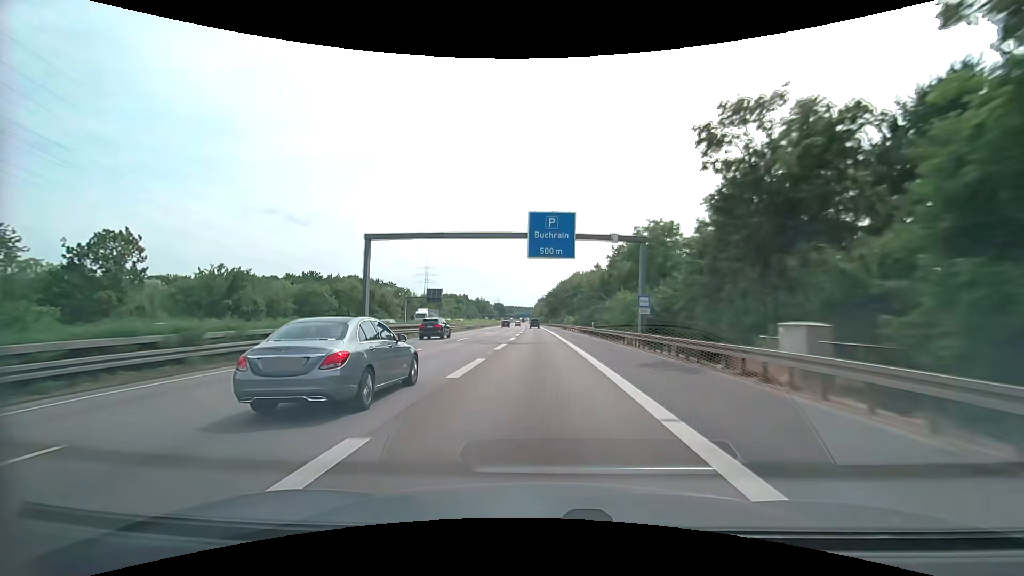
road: motorway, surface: asphalt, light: Day
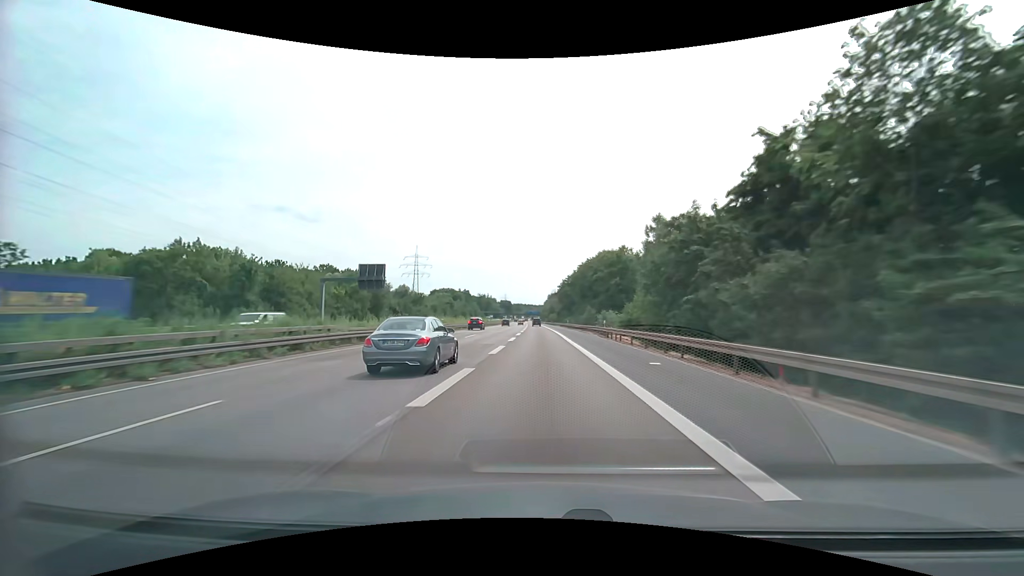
(-0.6, +51.8) m; -1°
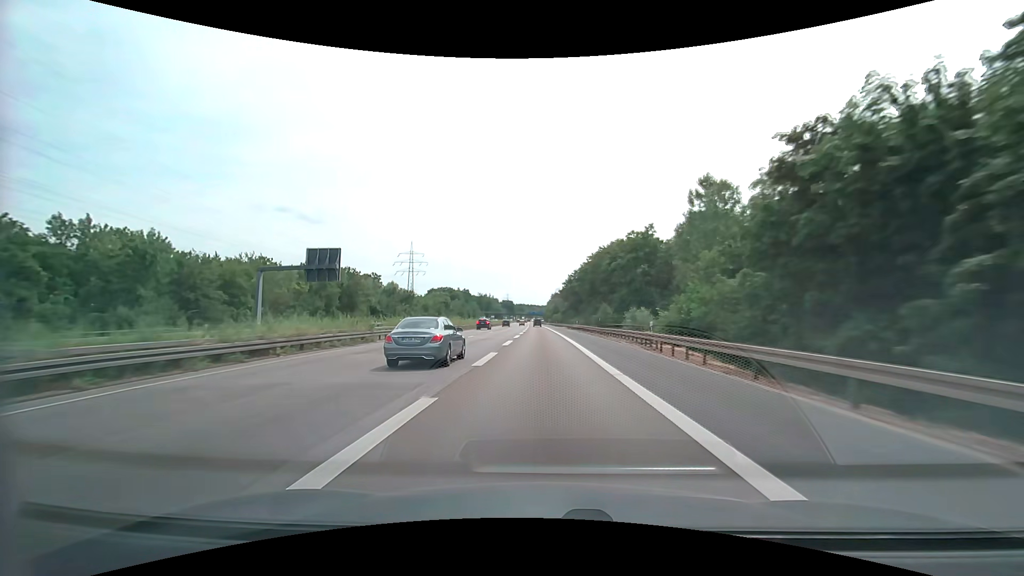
(-0.1, +17.2) m; 0°
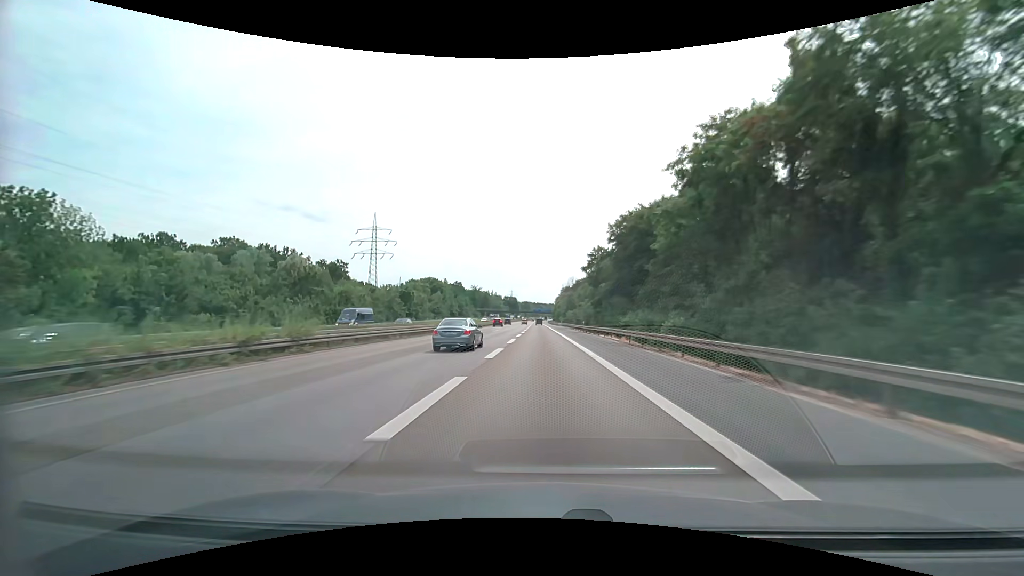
(-0.6, +68.6) m; -1°
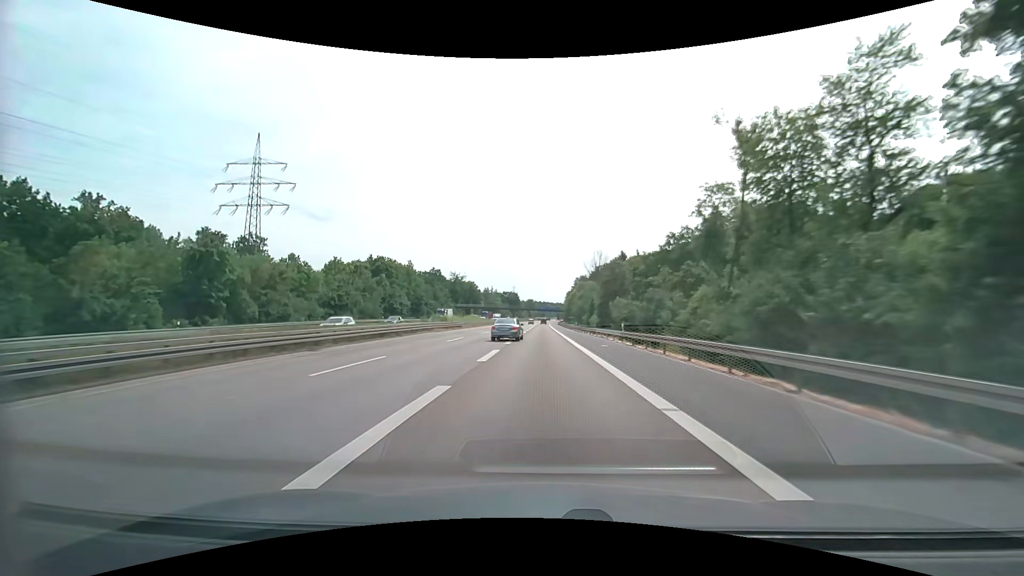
(-0.6, +85.3) m; -1°
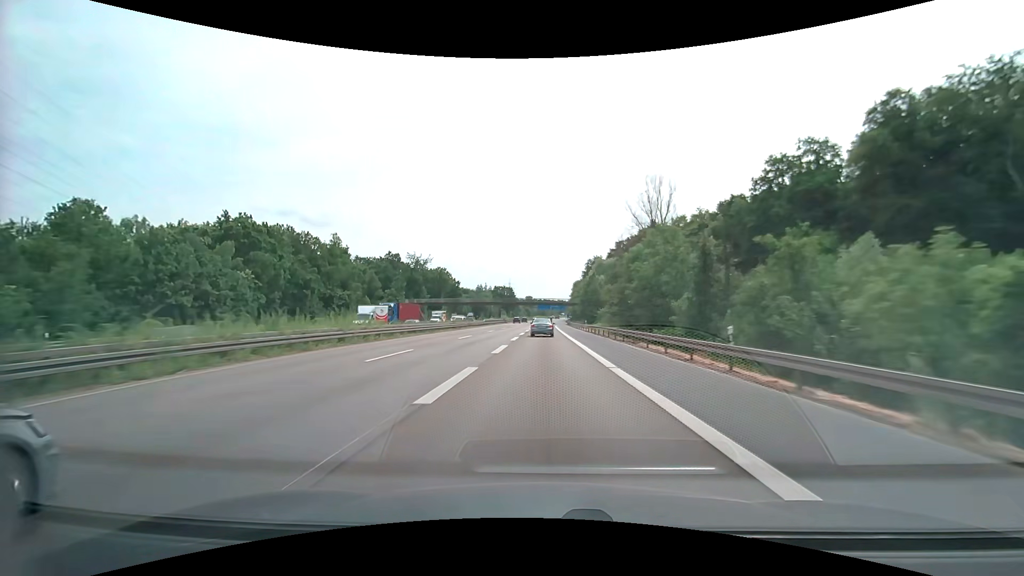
(+0.1, +67.8) m; 0°
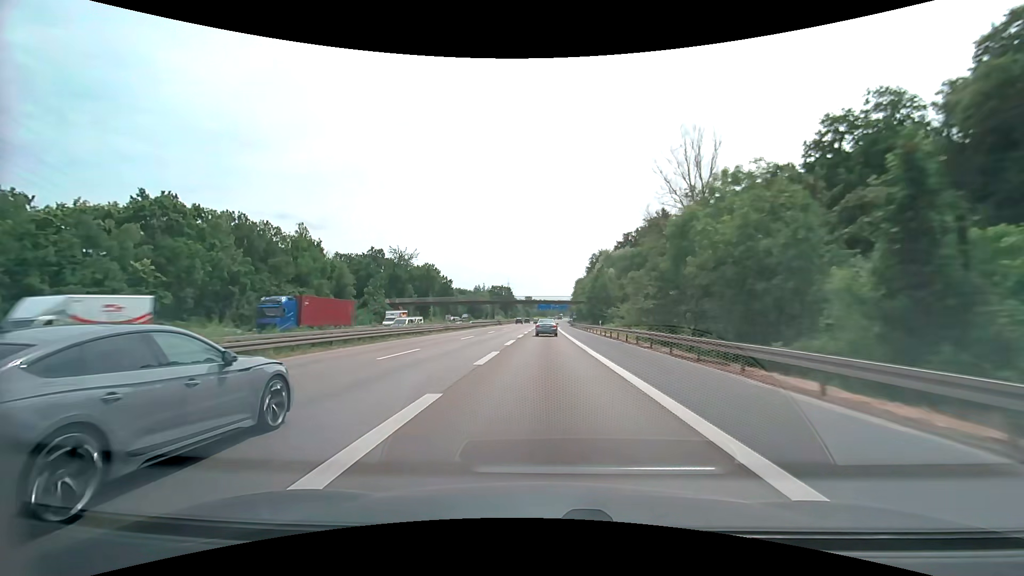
(0.0, +16.9) m; 0°
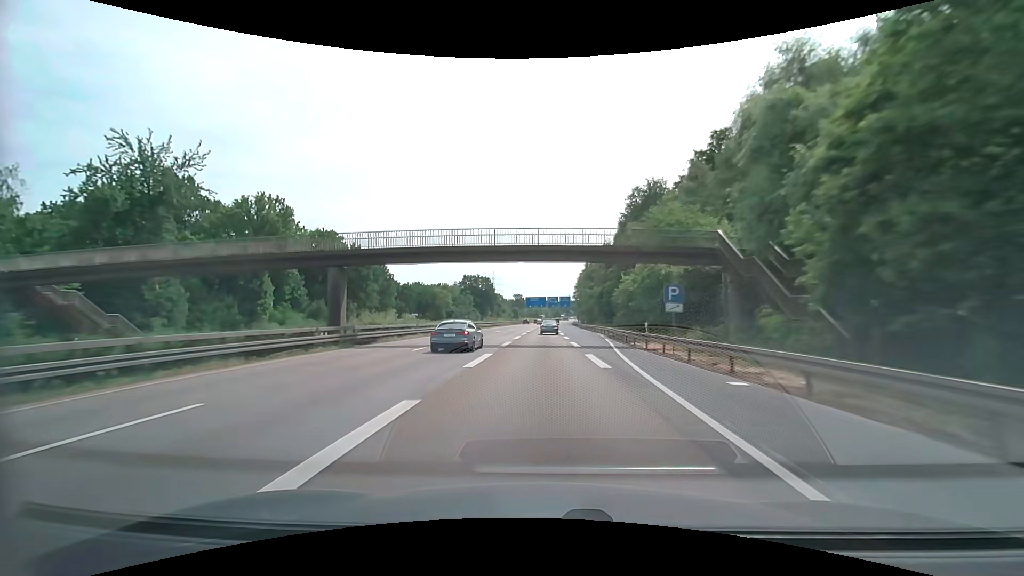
(+0.5, +84.1) m; +1°
(0, +10) (0, +20) (0, +30) (0, +40) (0, +50) (0, +60) (0, +70) (0, +80) (0, +90) (+1, +100) m
